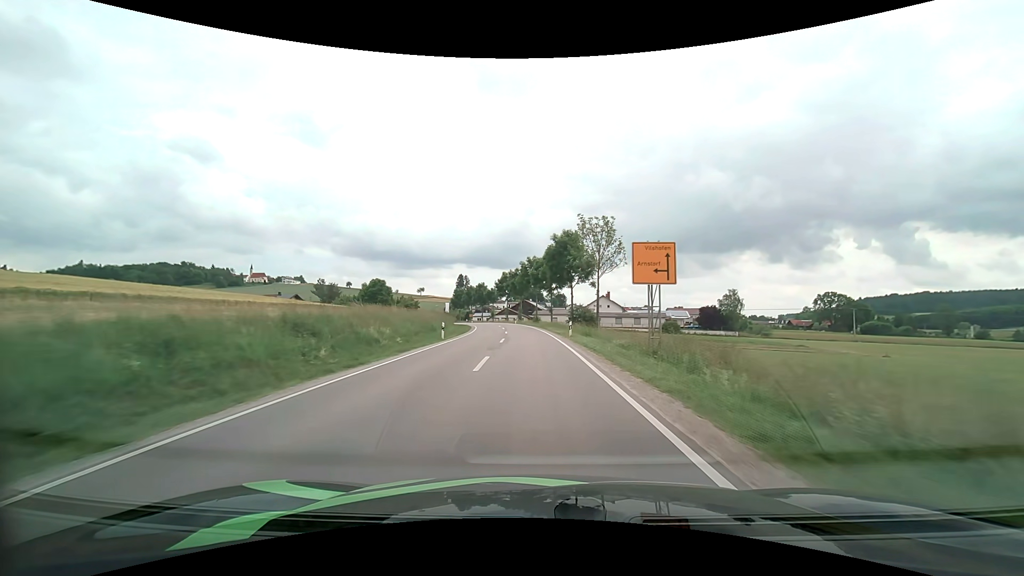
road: secondary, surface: asphalt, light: Day
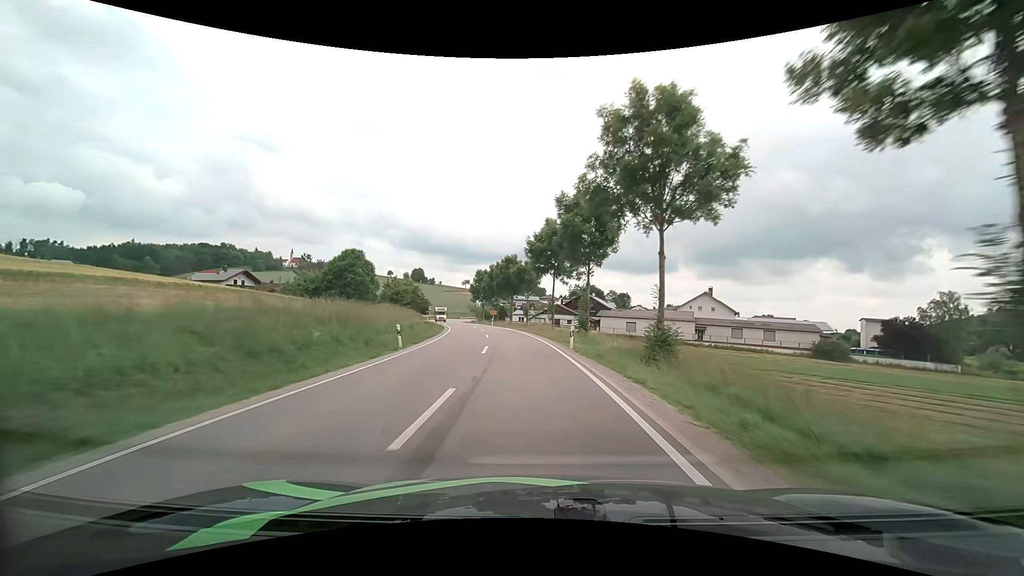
(-2.5, +54.5) m; -6°
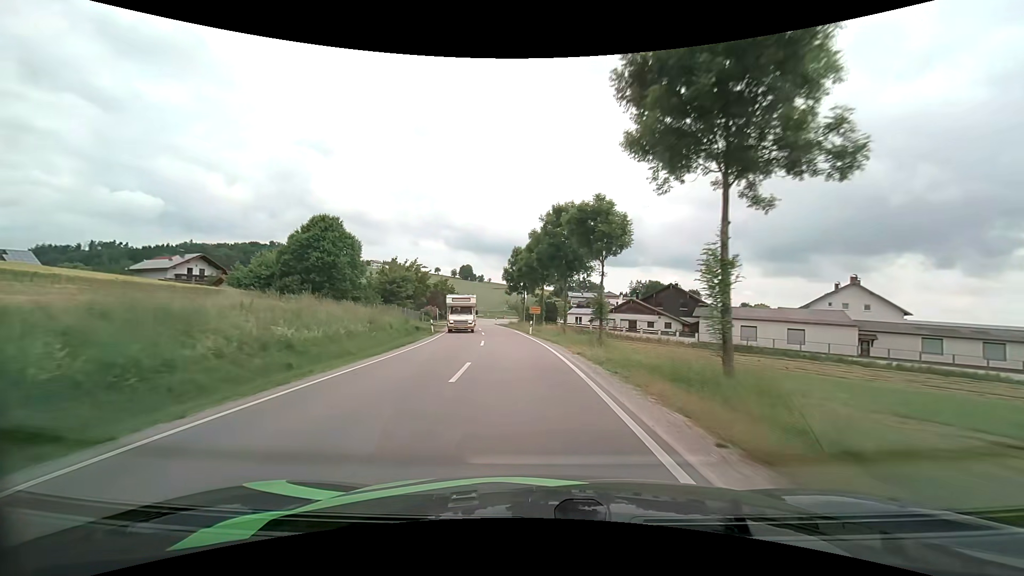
(-1.5, +31.5) m; -6°
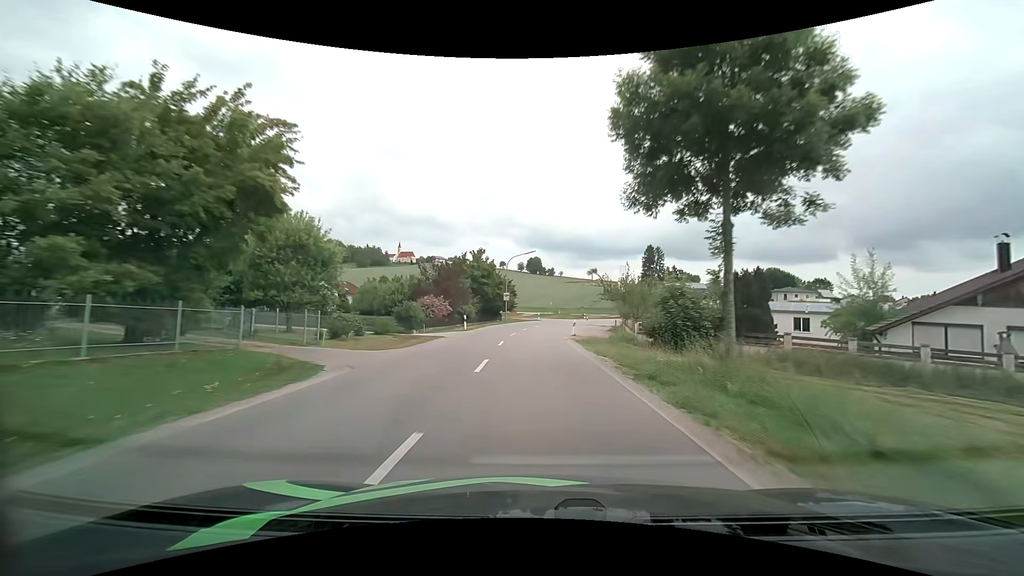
(-4.7, +50.8) m; -8°
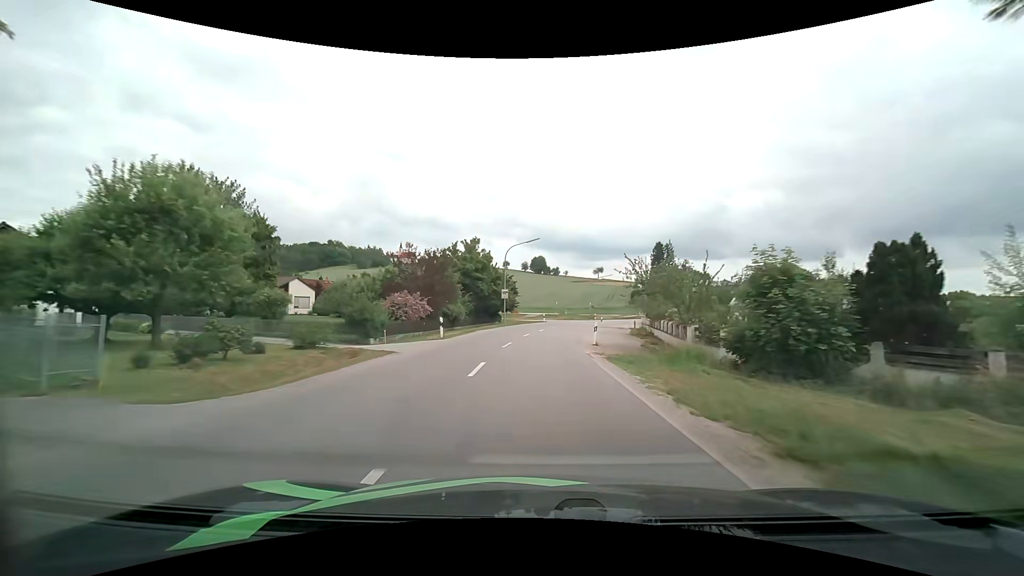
(-0.1, +10.0) m; -1°
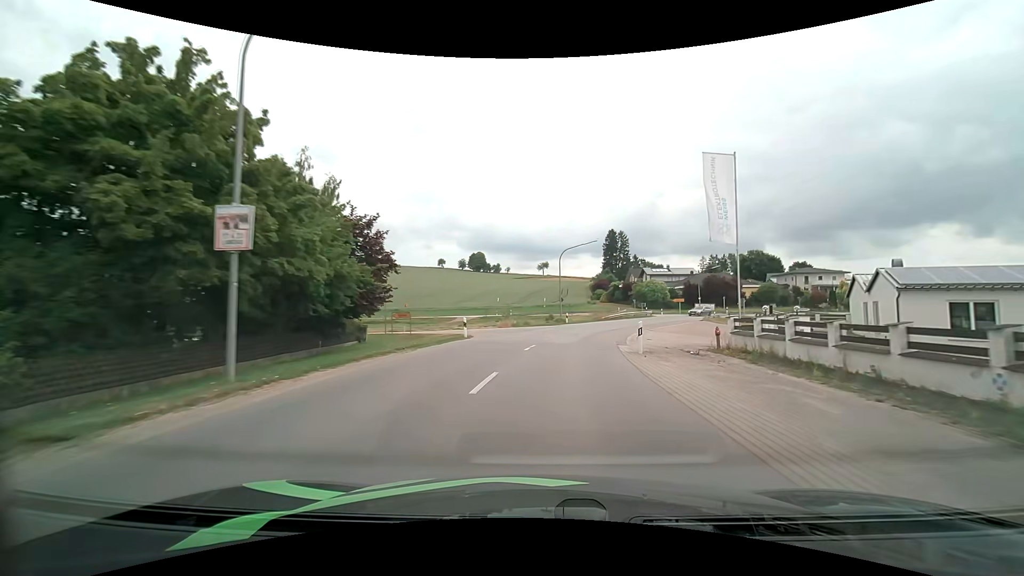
(+1.4, +38.3) m; +6°
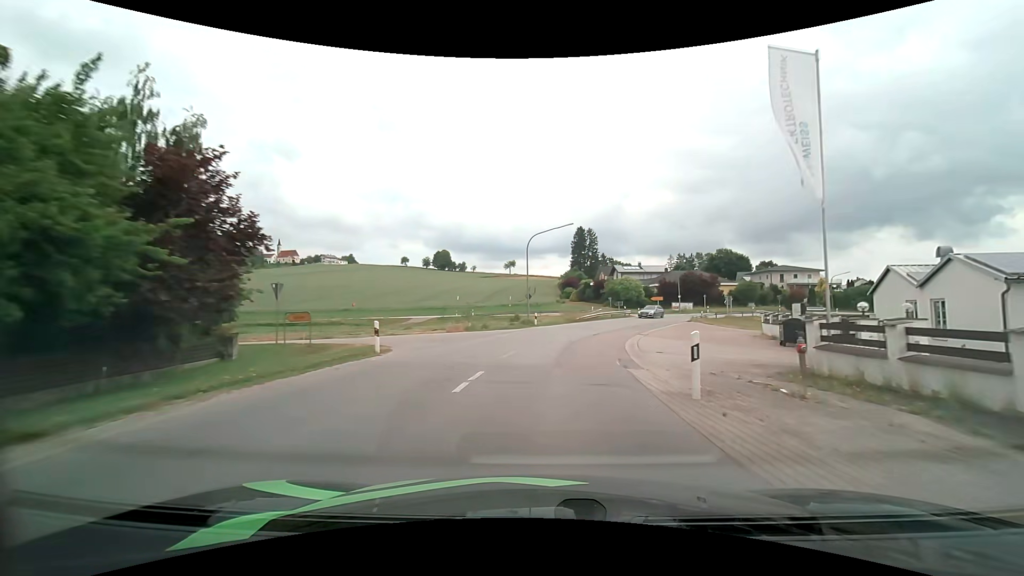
(+0.3, +9.1) m; +4°
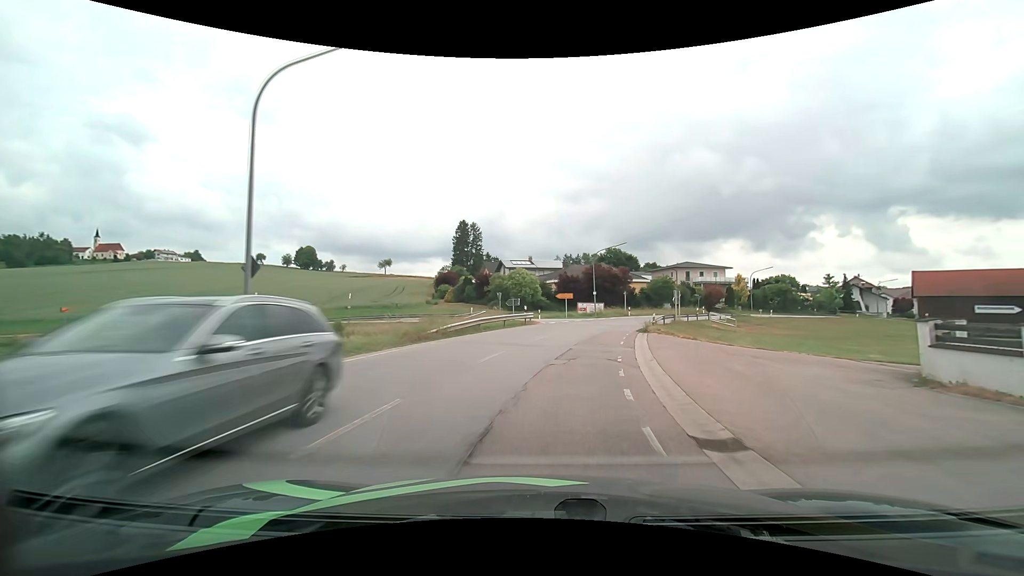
(+2.8, +25.9) m; +13°
(0, +10) (+2, +20) (+4, +30) (+7, +39) (+11, +48) (+16, +57) (+22, +65) (+29, +72) (+37, +78) (+45, +84) m
